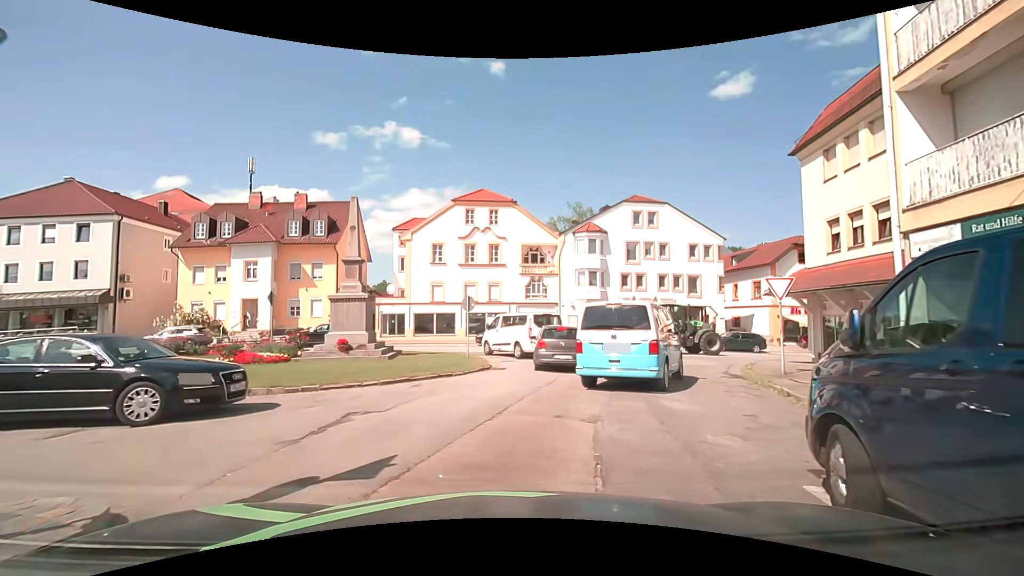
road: residential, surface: asphalt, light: Day
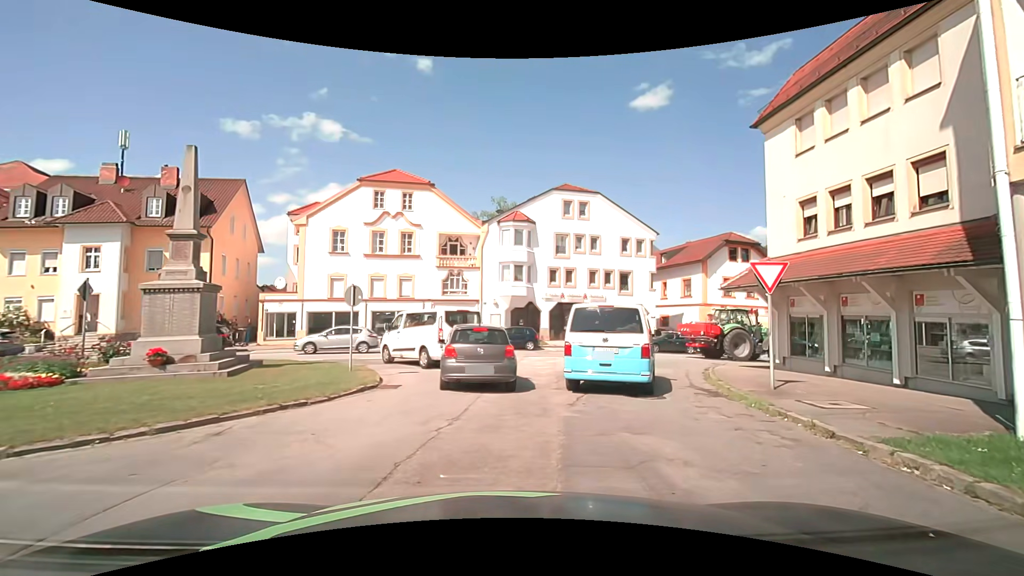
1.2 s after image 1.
(+0.4, +4.7) m; +11°
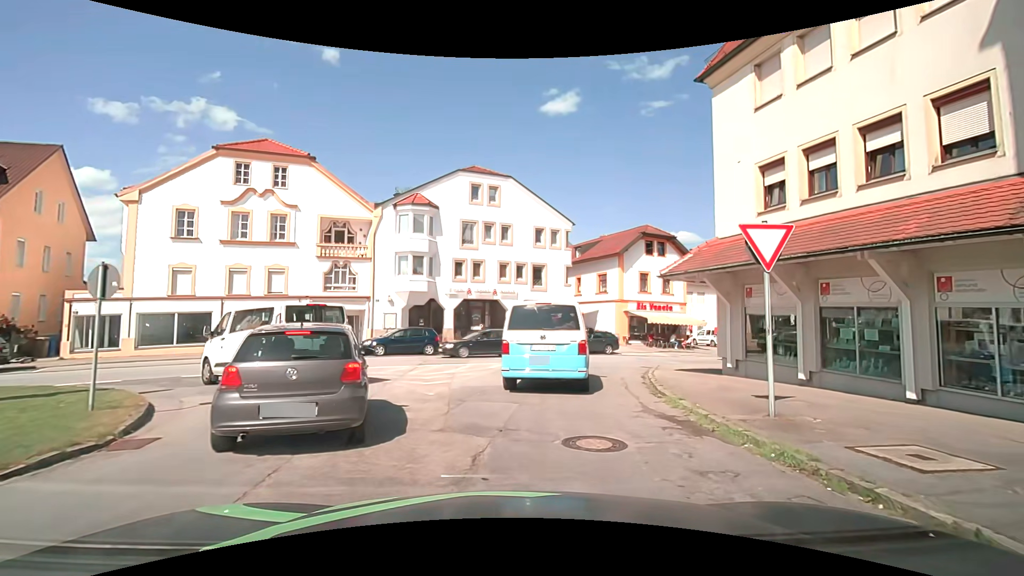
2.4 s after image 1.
(+0.3, +4.7) m; +9°
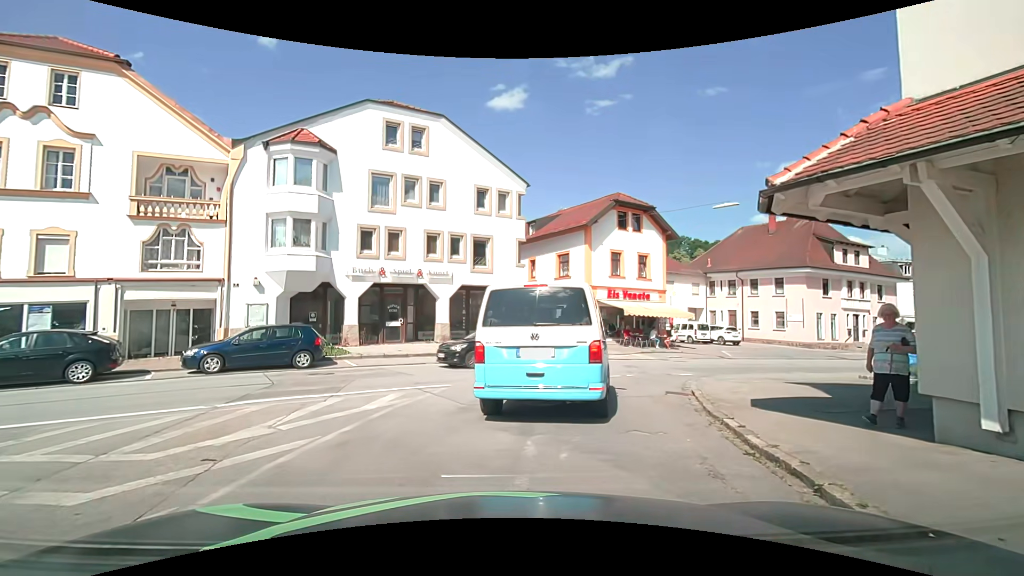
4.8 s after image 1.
(+0.5, +9.3) m; +8°
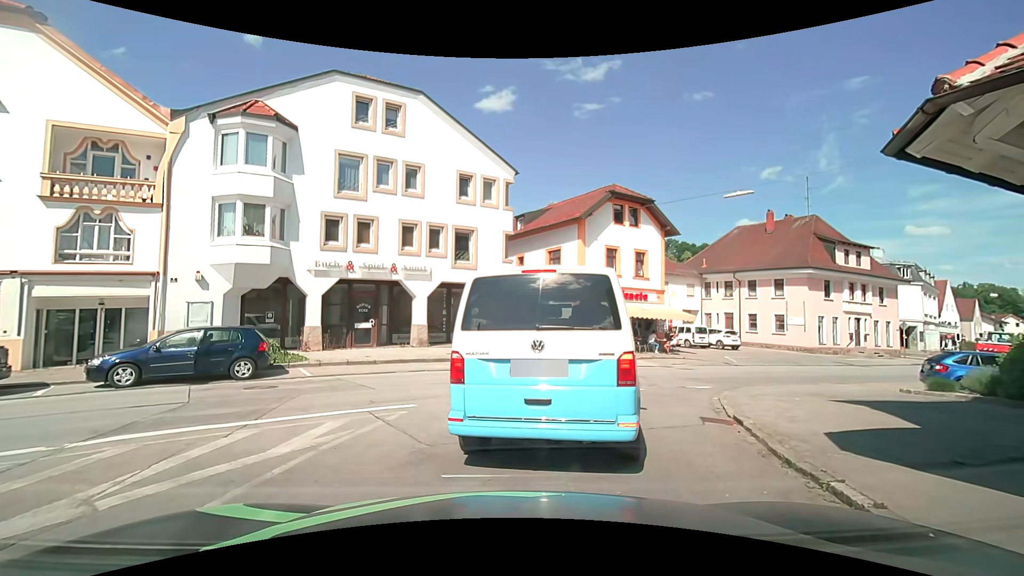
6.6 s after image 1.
(-0.1, +2.5) m; 0°
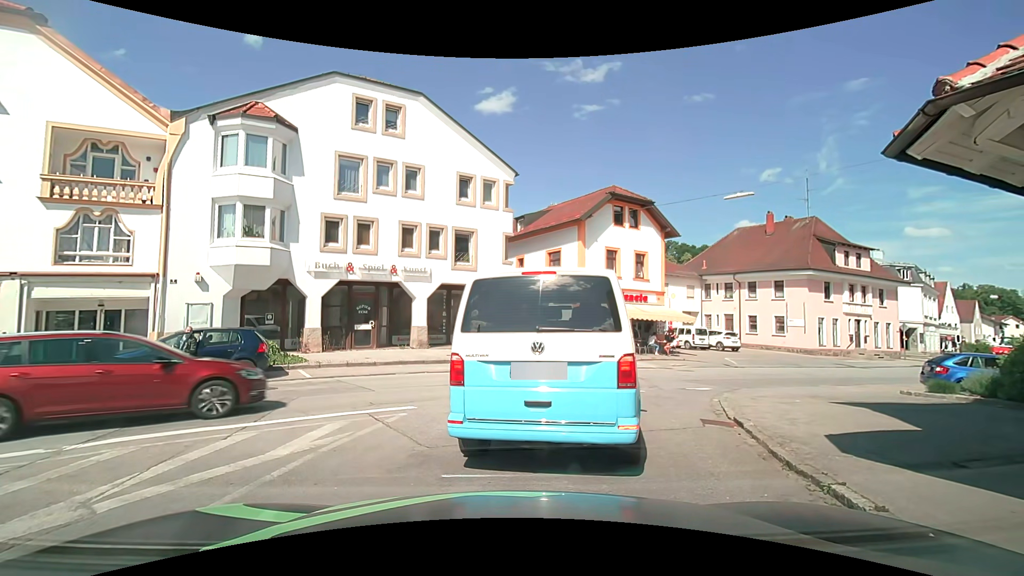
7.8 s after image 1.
(0.0, +0.1) m; 0°
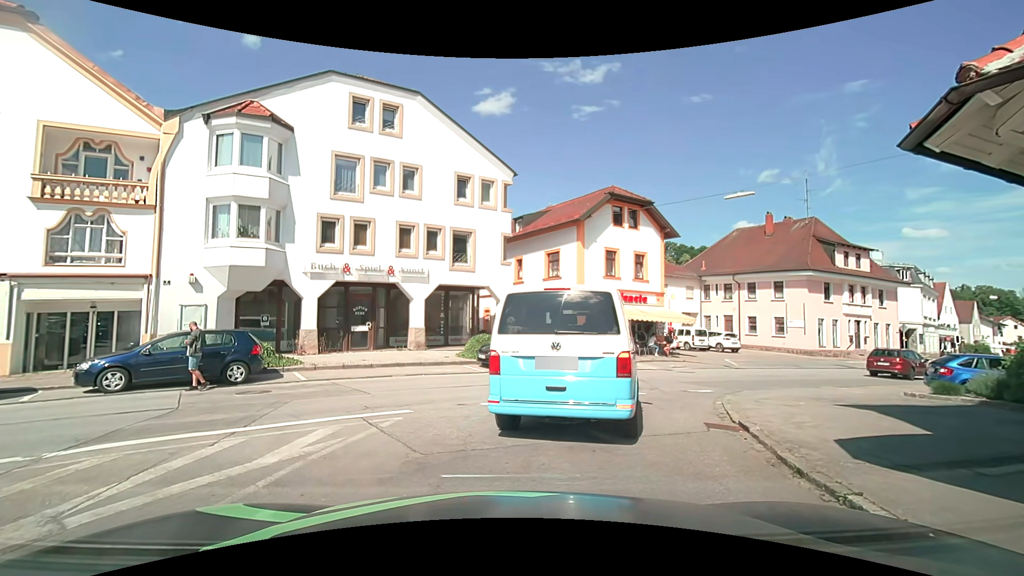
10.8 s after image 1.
(0.0, +0.2) m; 0°
